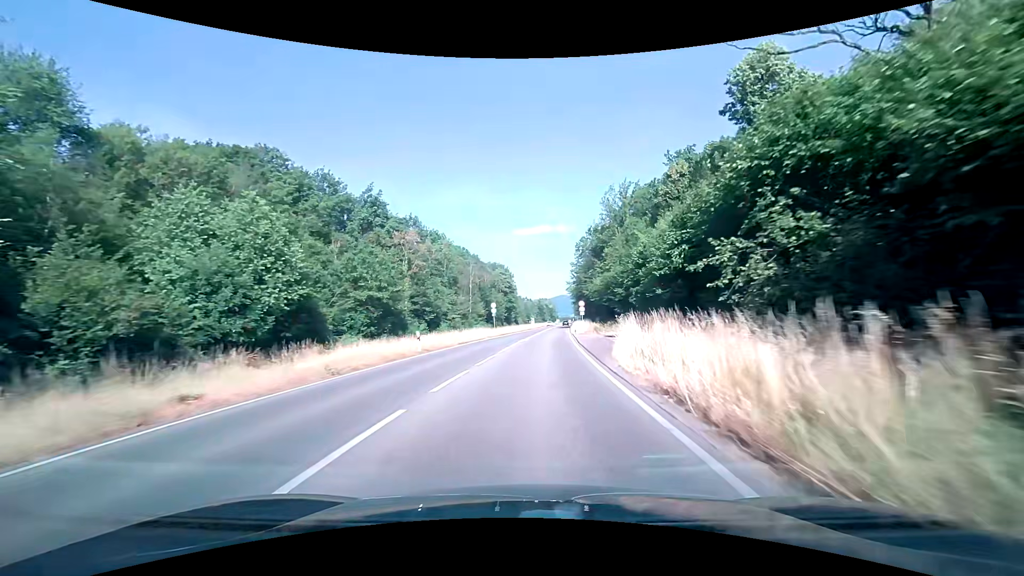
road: primary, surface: asphalt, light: Day
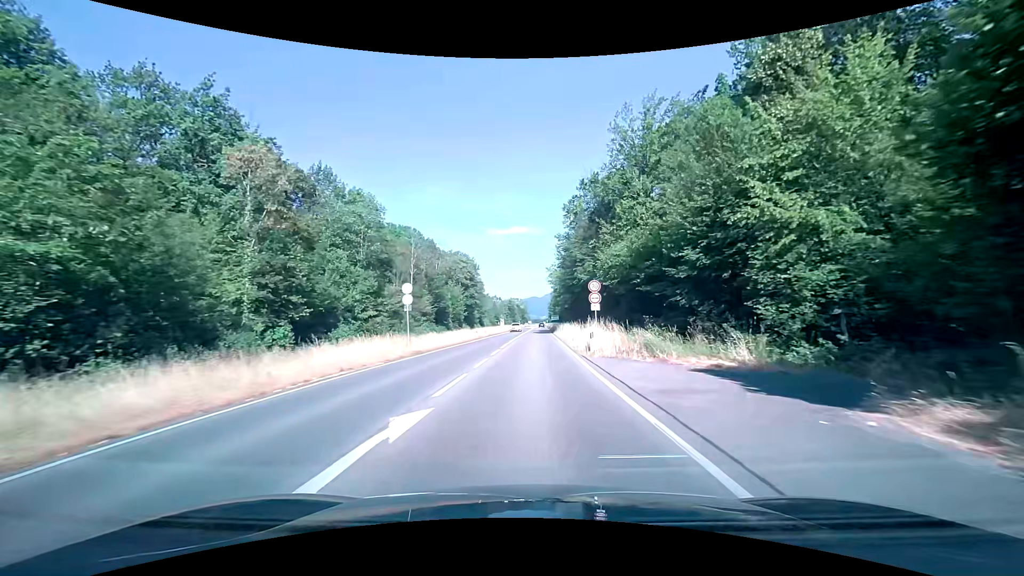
(+0.9, +30.1) m; +3°
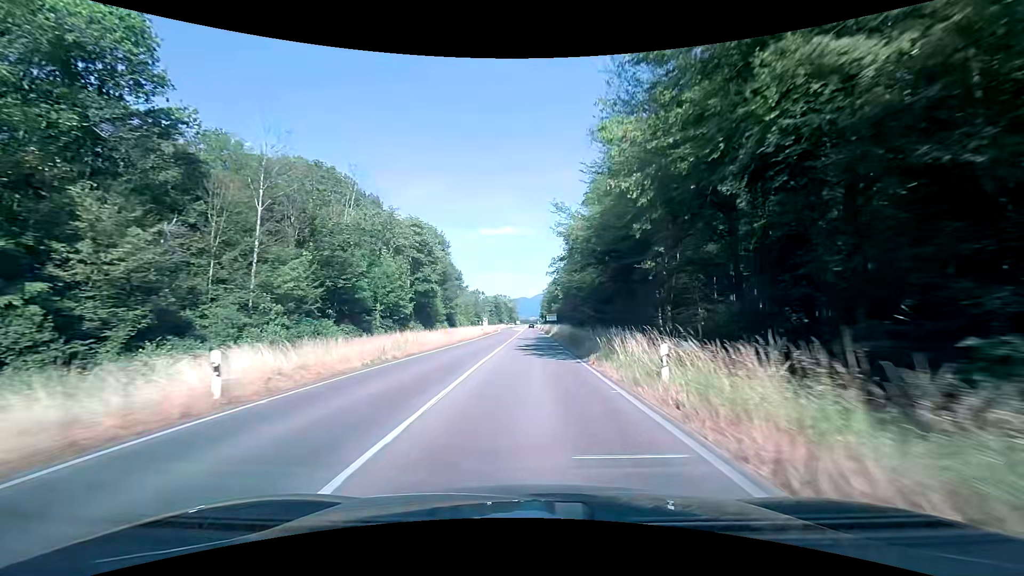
(+0.6, +40.5) m; +1°
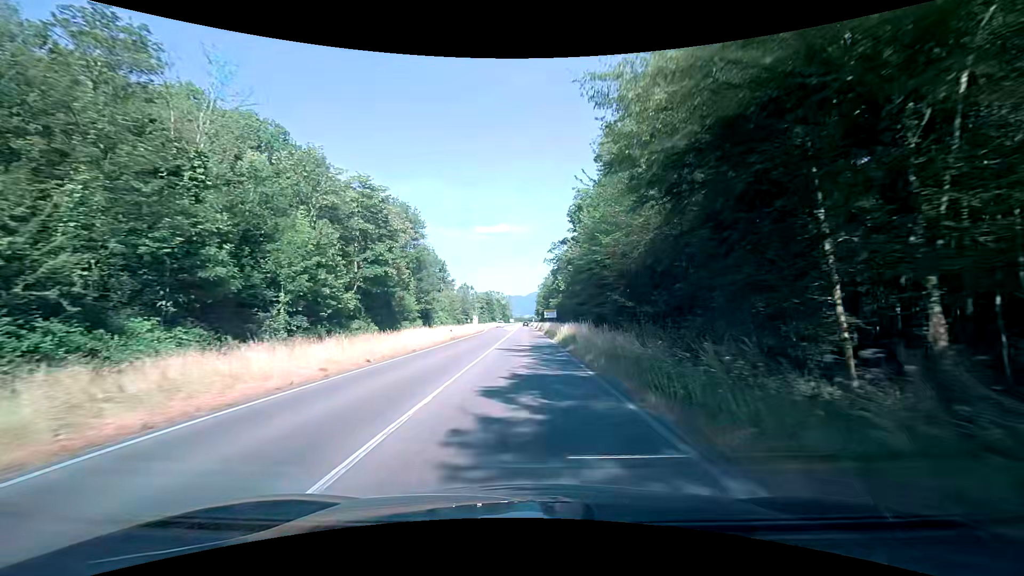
(+0.2, +20.4) m; +1°
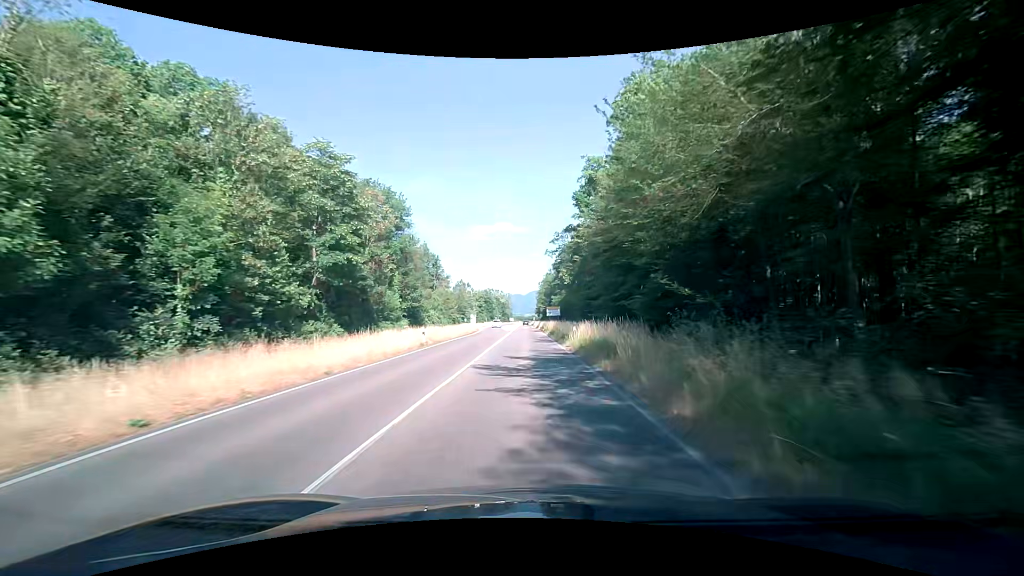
(+0.1, +10.3) m; 0°
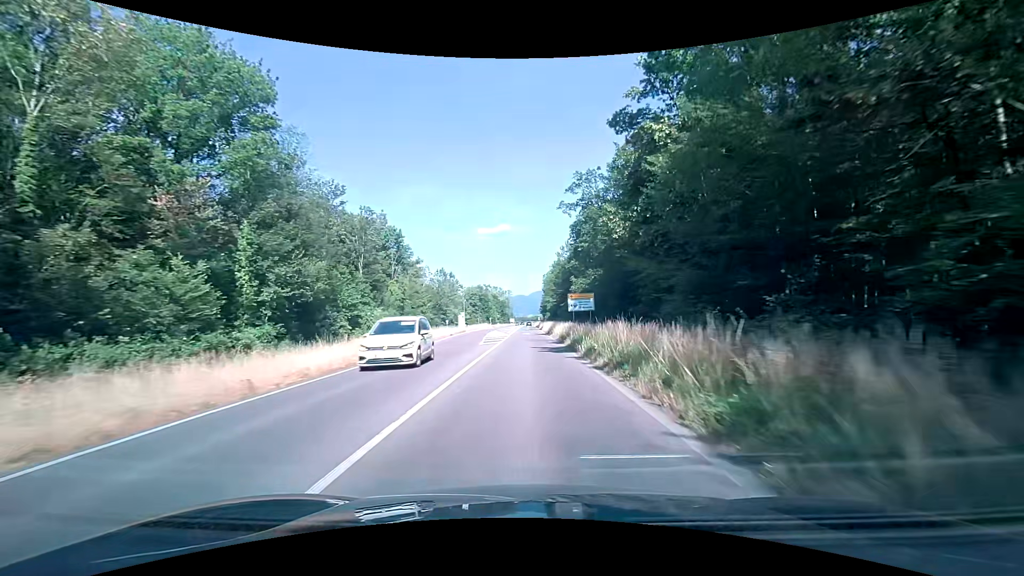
(+0.1, +41.5) m; 0°
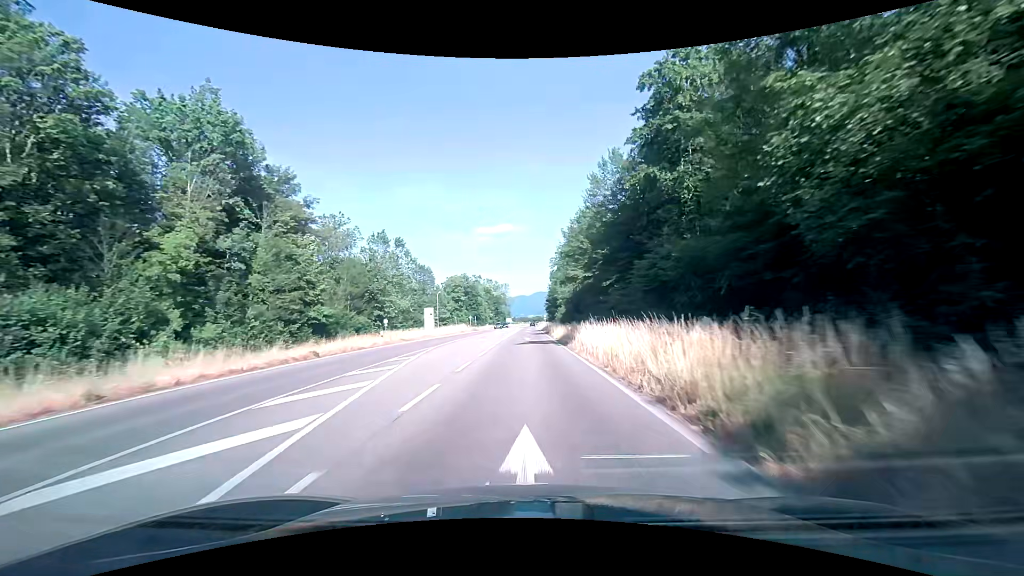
(-0.1, +52.3) m; 0°
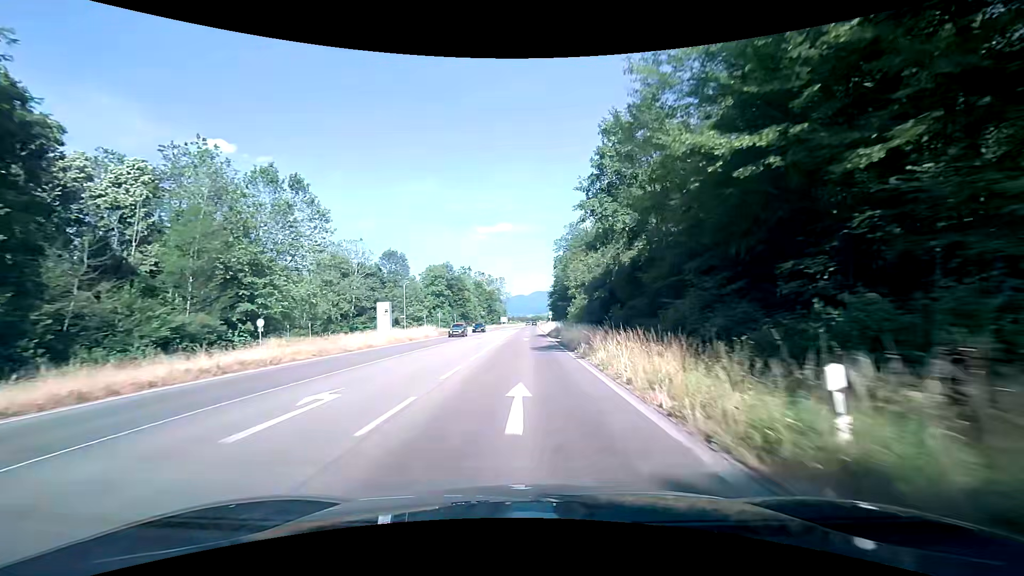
(+0.1, +31.5) m; 0°
(0, +10) (0, +20) (0, +30) (0, +40) (0, +50) (0, +60) (0, +70) (0, +80) (0, +90) (0, +100) m
